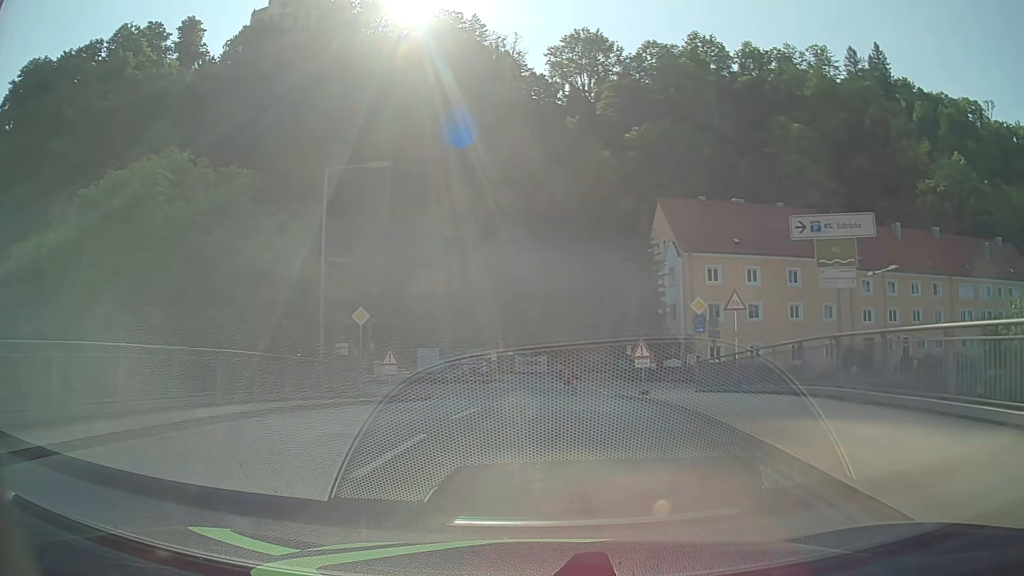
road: primary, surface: asphalt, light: Day
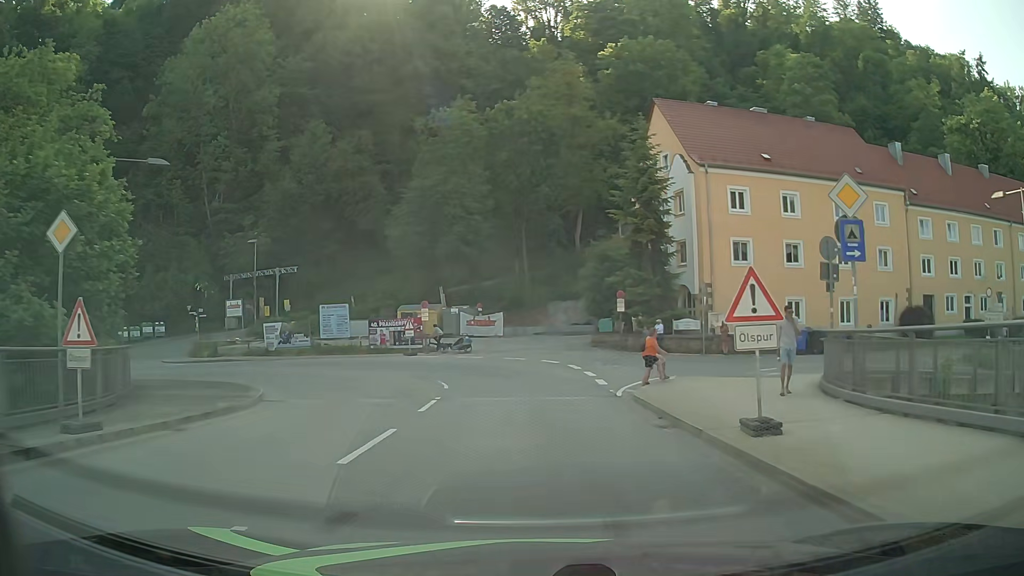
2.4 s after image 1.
(+0.8, +17.2) m; +3°
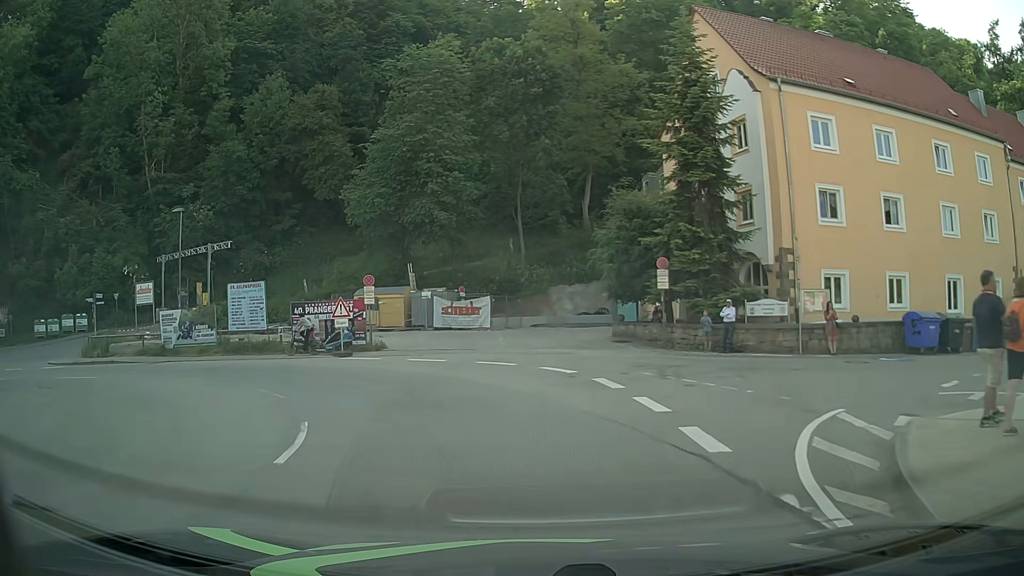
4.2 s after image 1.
(+0.1, +13.0) m; 0°
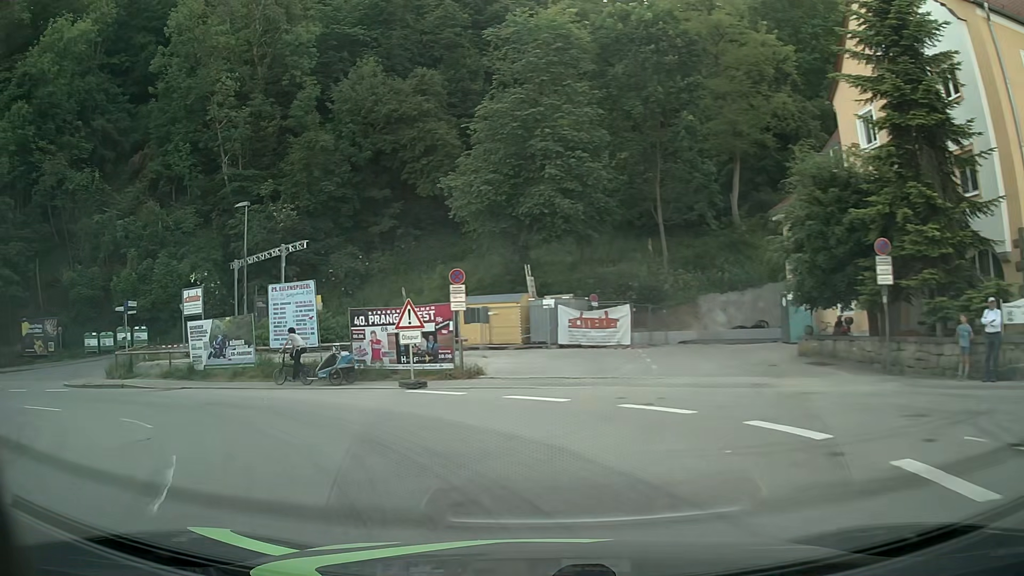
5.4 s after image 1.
(-0.5, +8.4) m; -10°
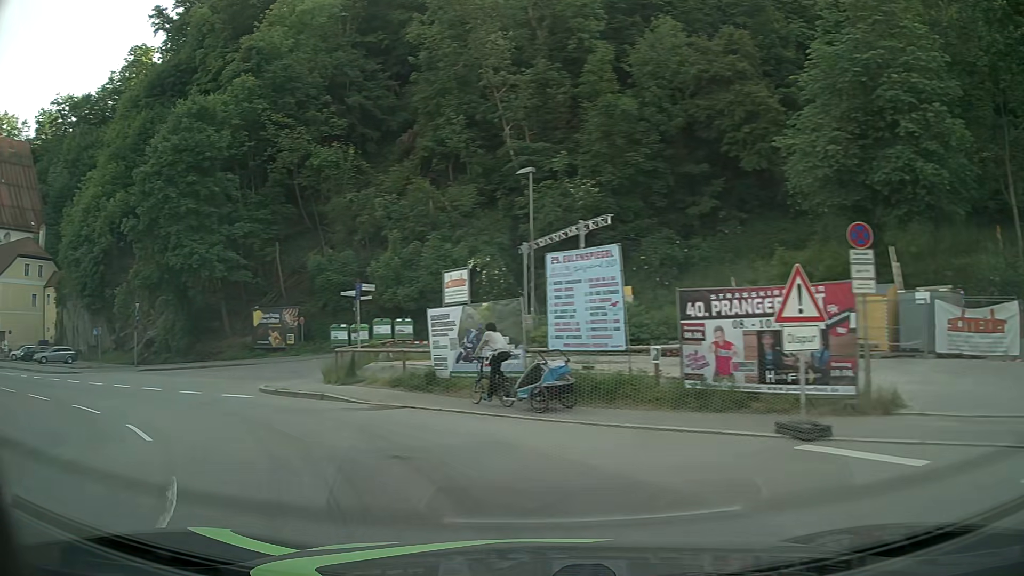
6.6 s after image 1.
(-1.6, +7.8) m; -25°
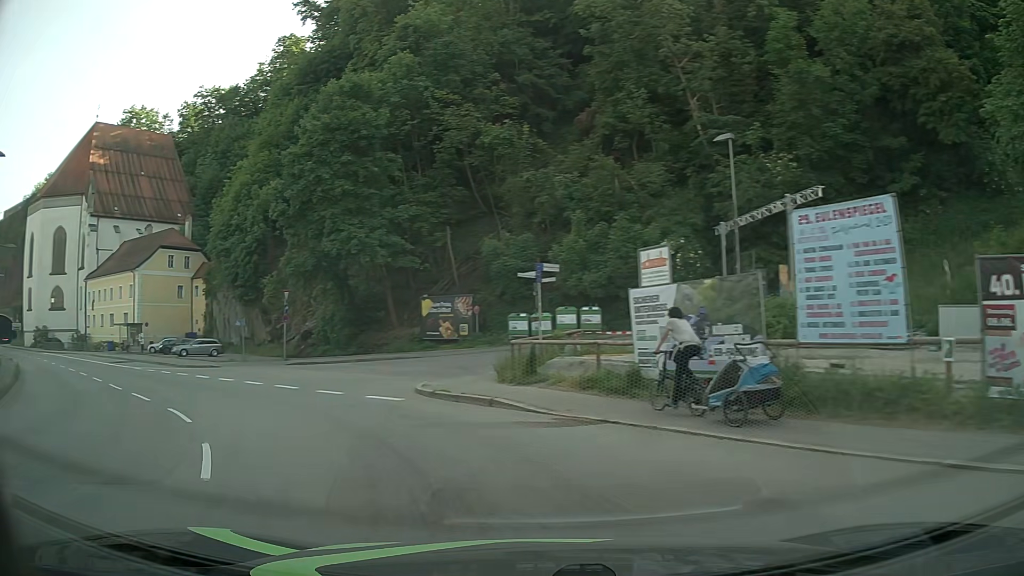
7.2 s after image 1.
(-0.5, +3.9) m; -15°
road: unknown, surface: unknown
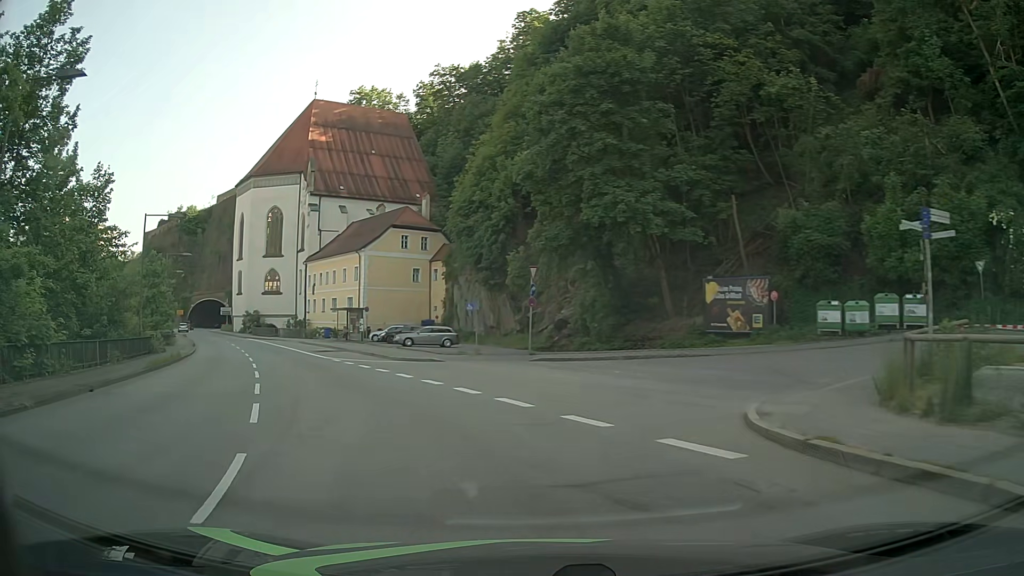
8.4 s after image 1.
(-2.0, +8.4) m; -23°
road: primary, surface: asphalt
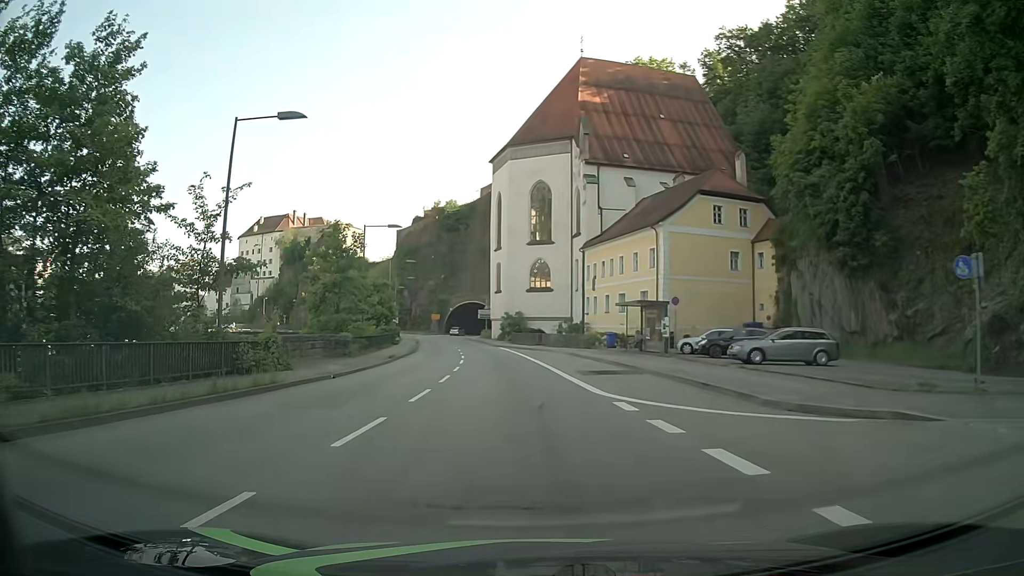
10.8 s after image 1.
(-5.3, +20.2) m; -24°
(0, +10) (-1, +20) (-2, +30) (-3, +40) (-4, +50) (-6, +60) (-8, +69) (-10, +79) (-12, +89) (-13, +99) m
